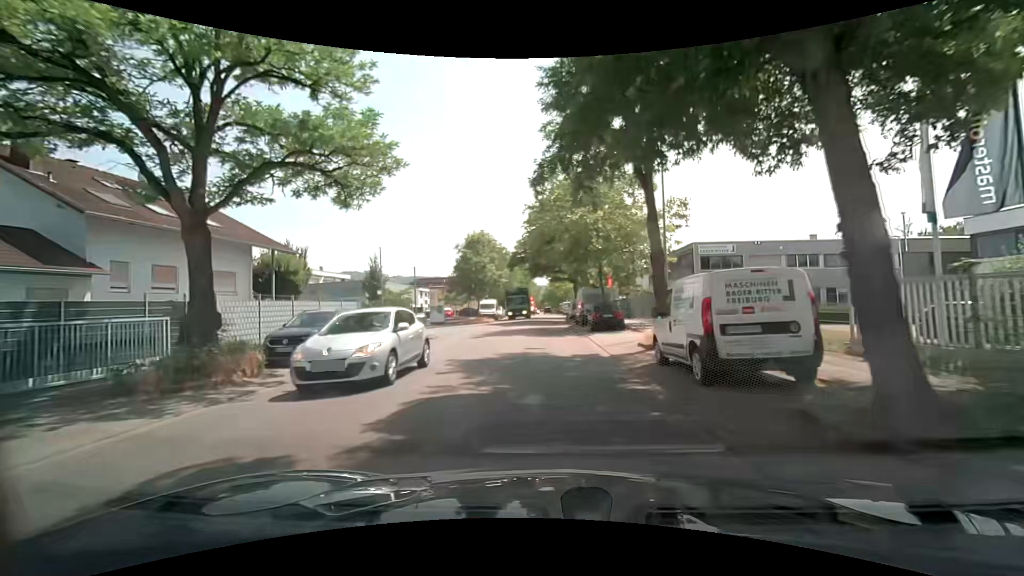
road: unclassified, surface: asphalt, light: Day
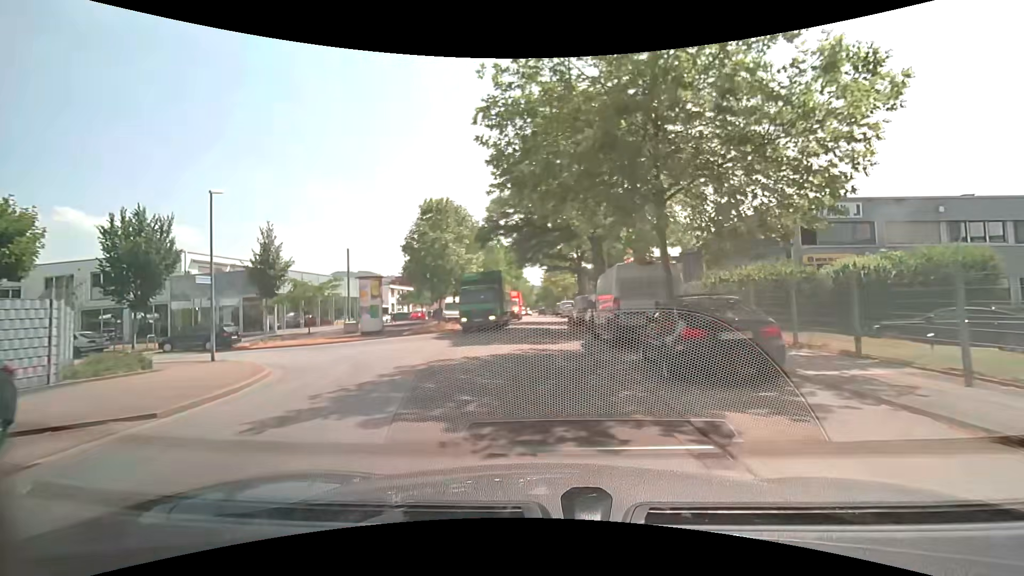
(+0.1, +17.6) m; 0°
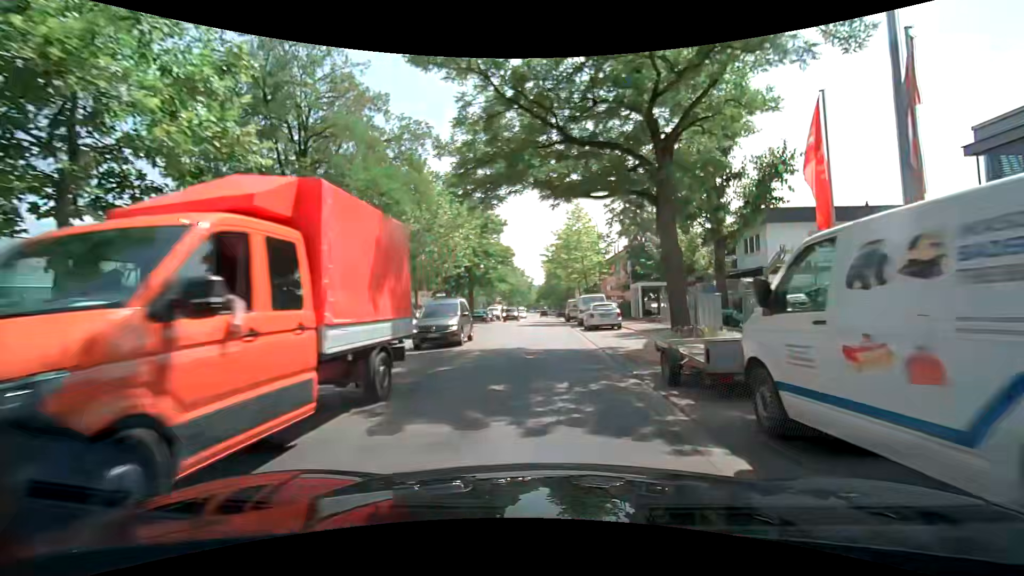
(-0.1, +29.8) m; 0°
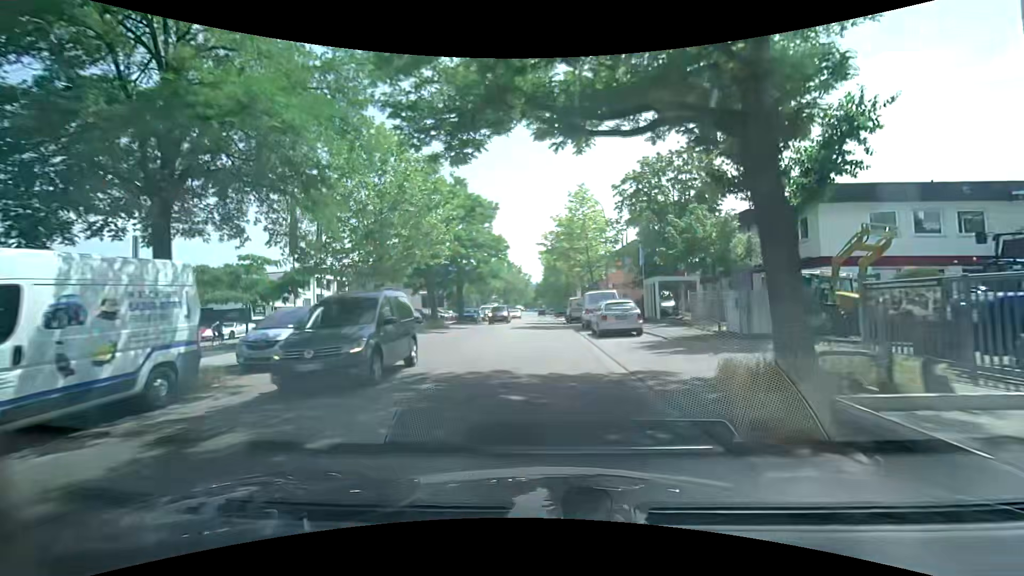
(0.0, +6.0) m; 0°
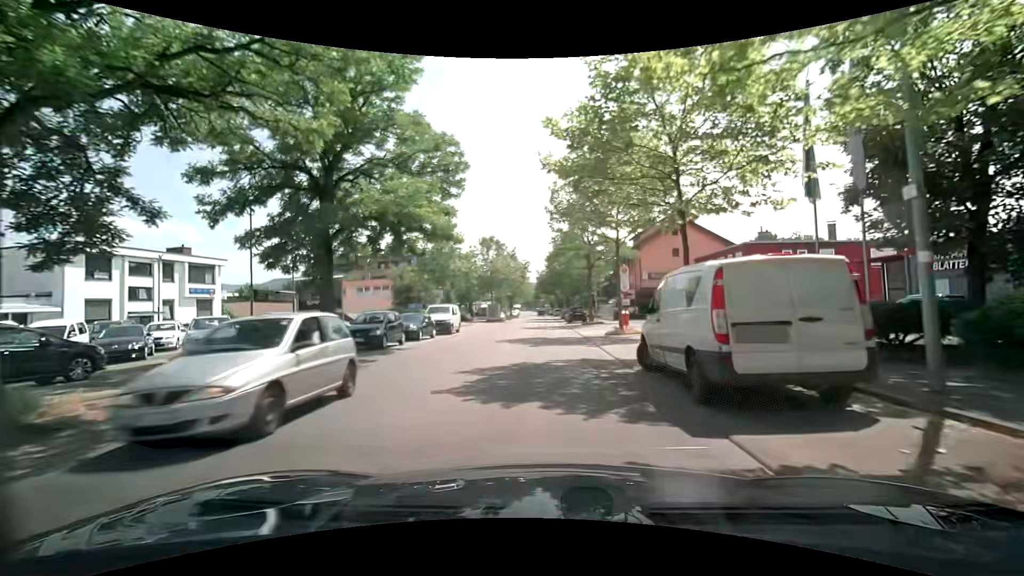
(-0.1, +29.7) m; 0°
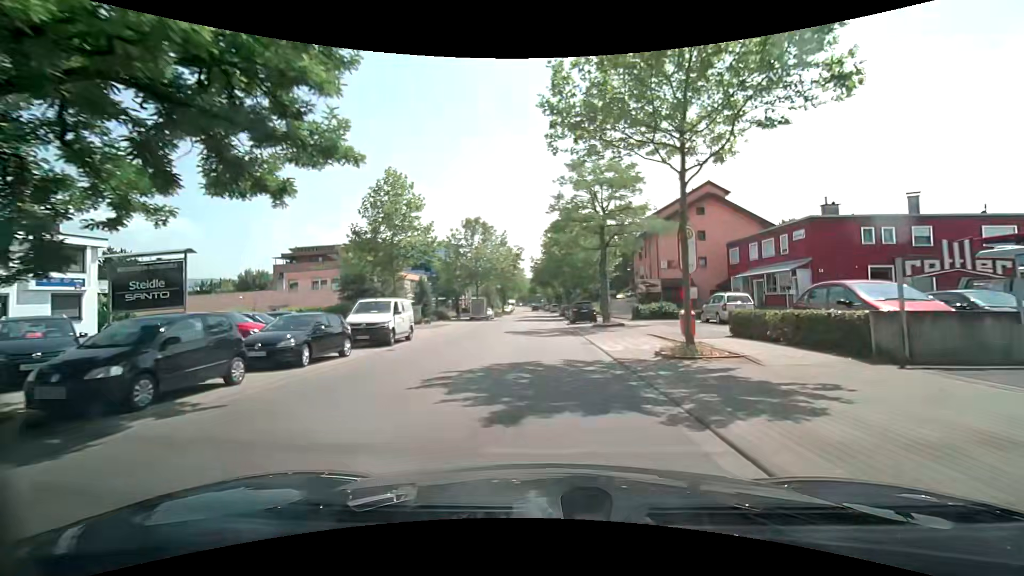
(0.0, +11.9) m; 0°
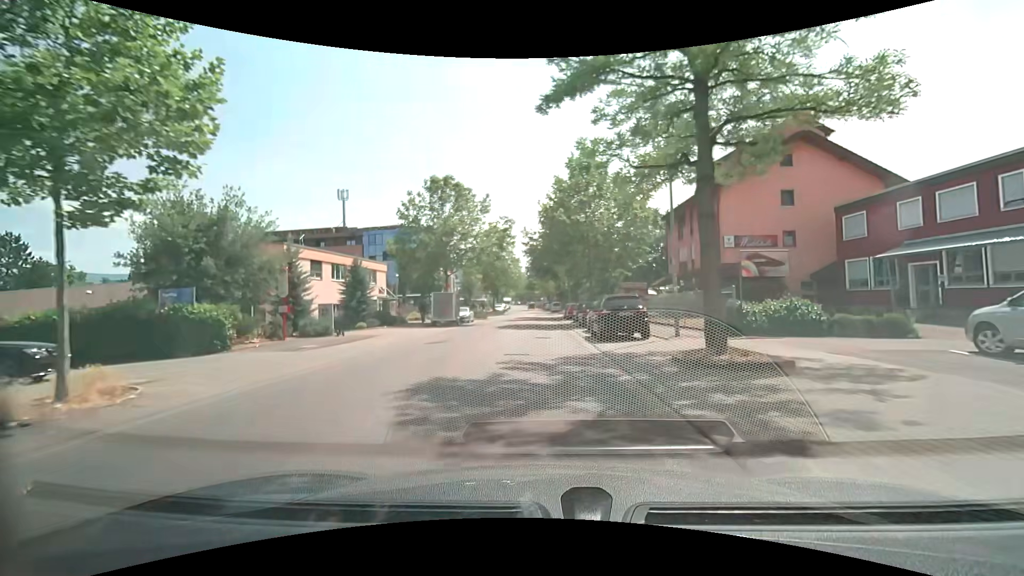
(+0.2, +18.5) m; +1°
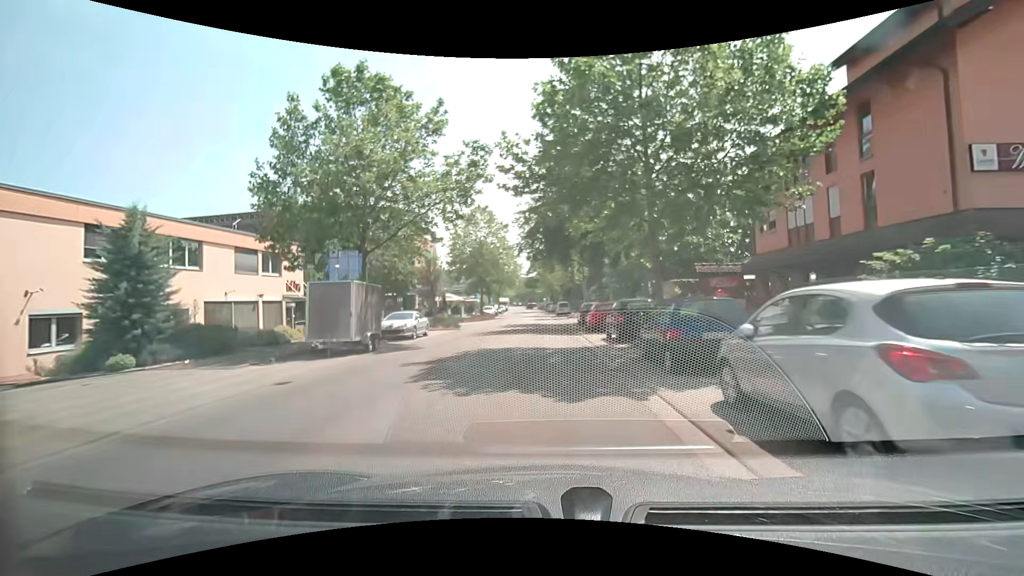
(-0.1, +19.4) m; 0°
